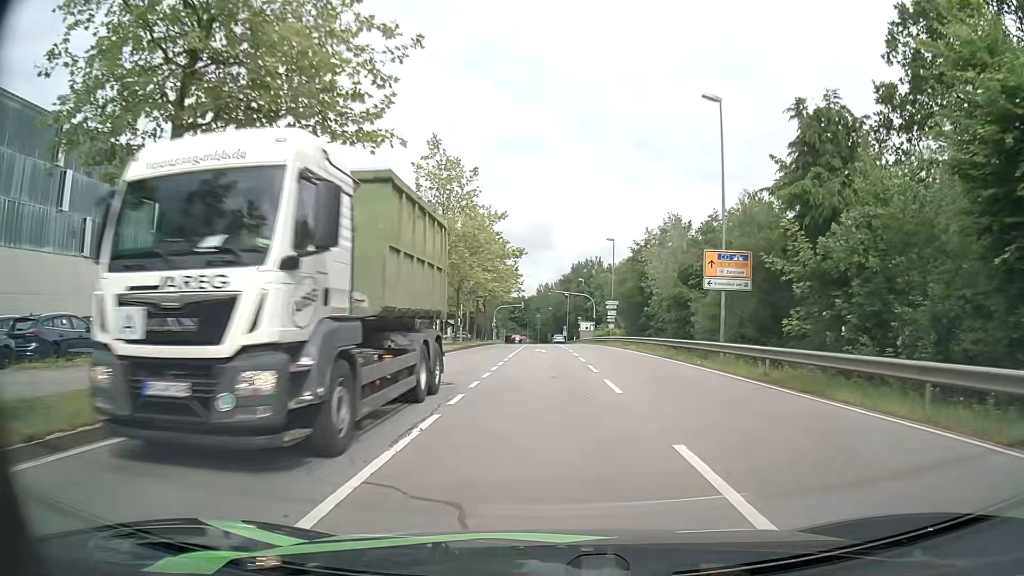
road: secondary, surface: asphalt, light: Day
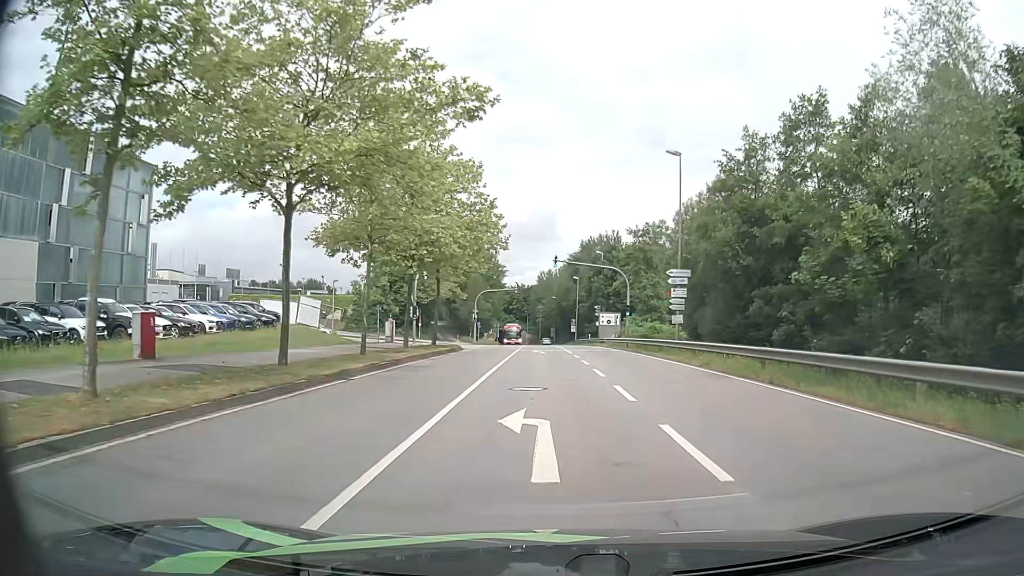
(-0.2, +31.6) m; 0°
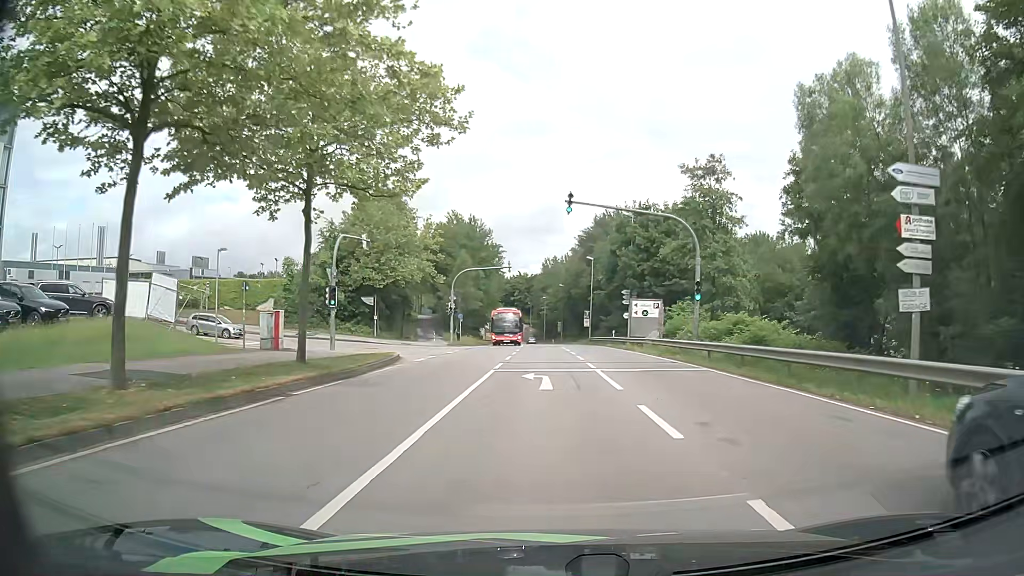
(0.0, +21.8) m; 0°
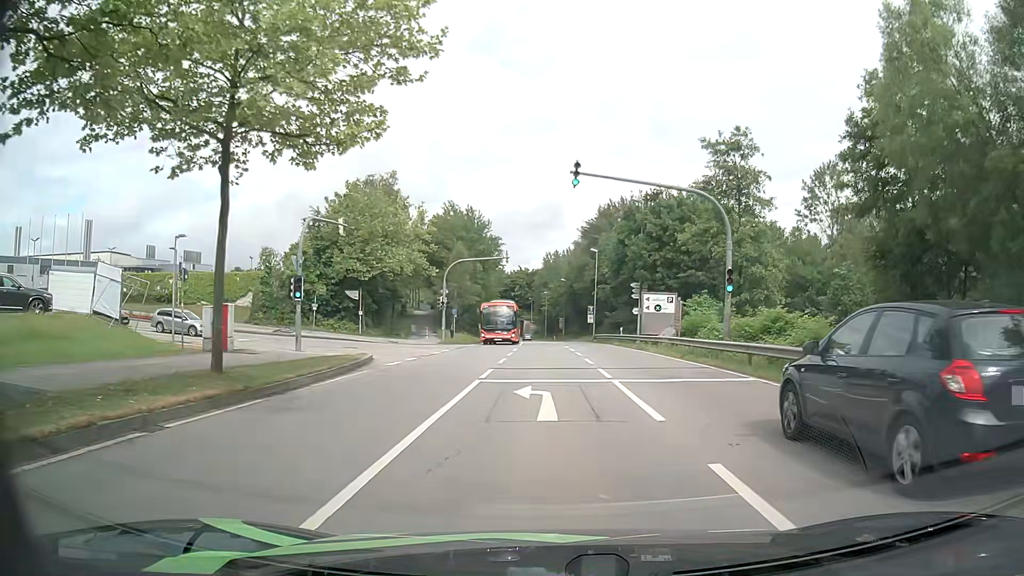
(-0.1, +4.7) m; -1°
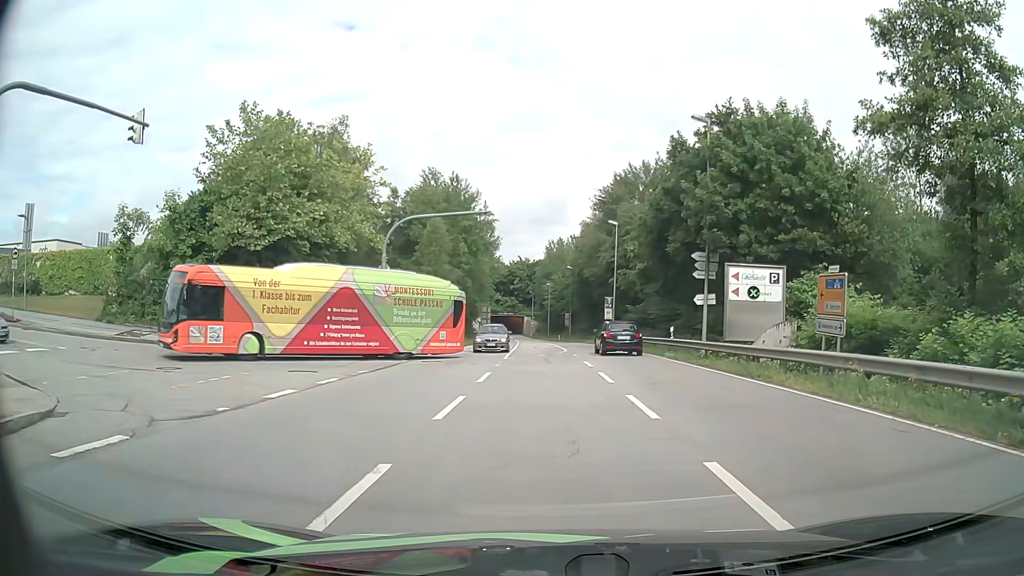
(0.0, +18.6) m; 0°
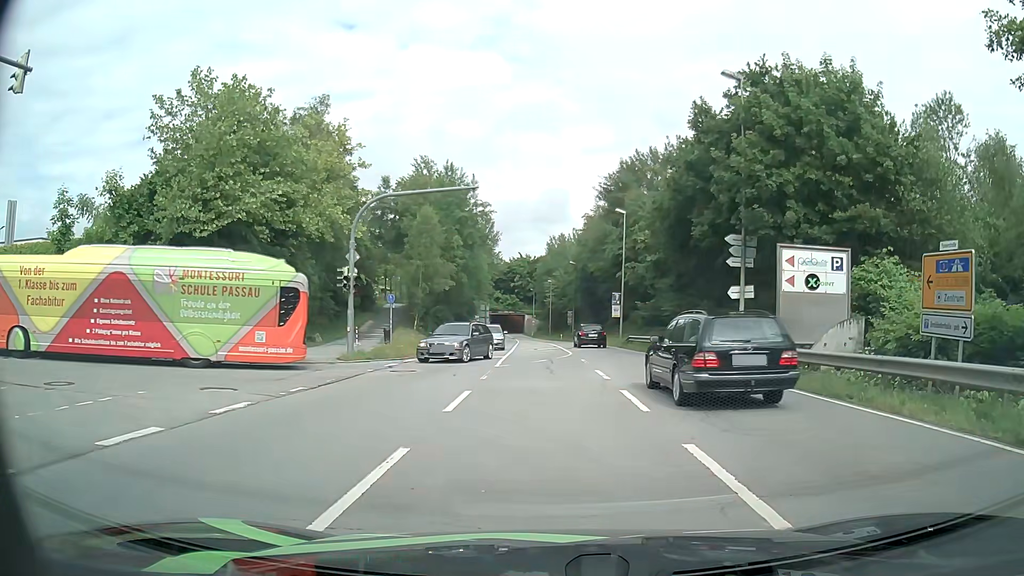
(0.0, +5.0) m; 0°
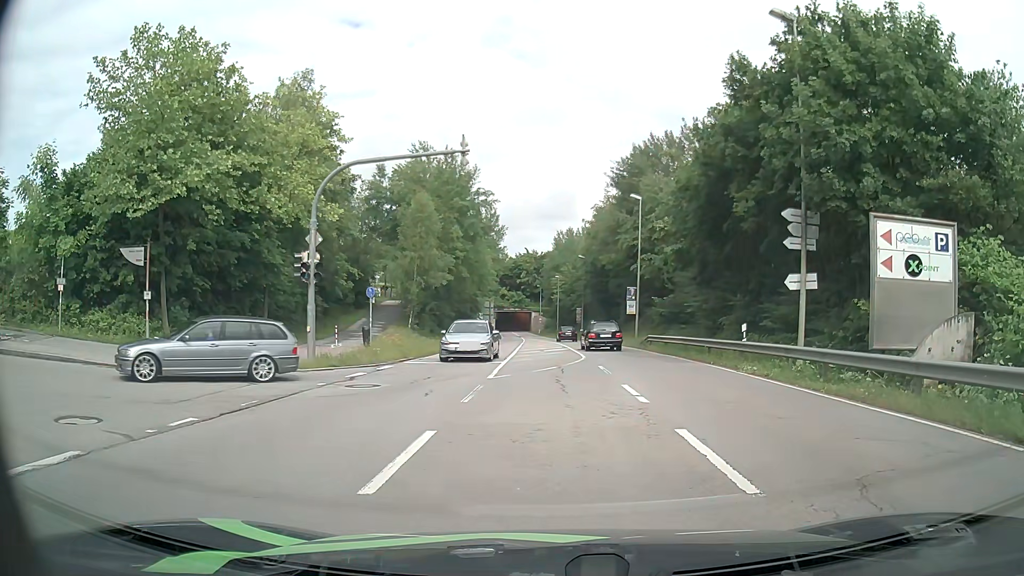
(0.0, +4.9) m; -2°
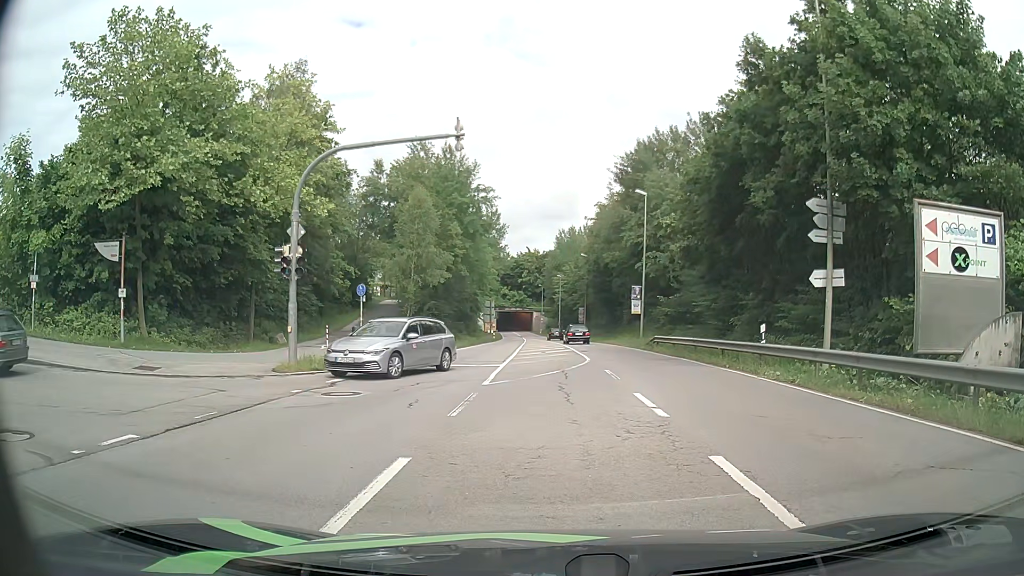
(0.0, +1.6) m; +2°
(-3, +9) (-13, +11) (-23, +11) (-33, +12) (-43, +12) (-53, +12) (-62, +12) (-72, +11) (-82, +11) (-92, +10) m
